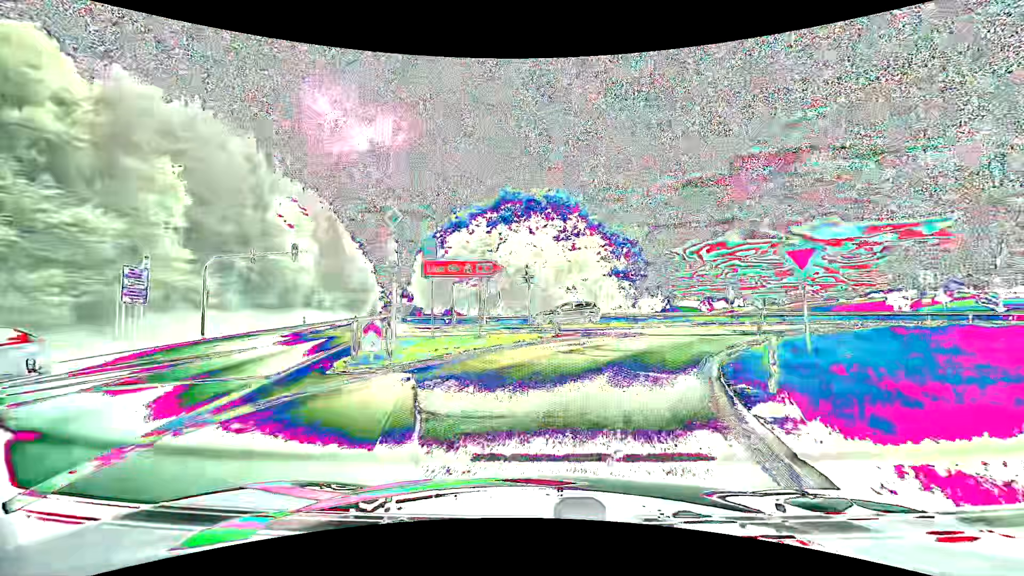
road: motorway_link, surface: asphalt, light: Day
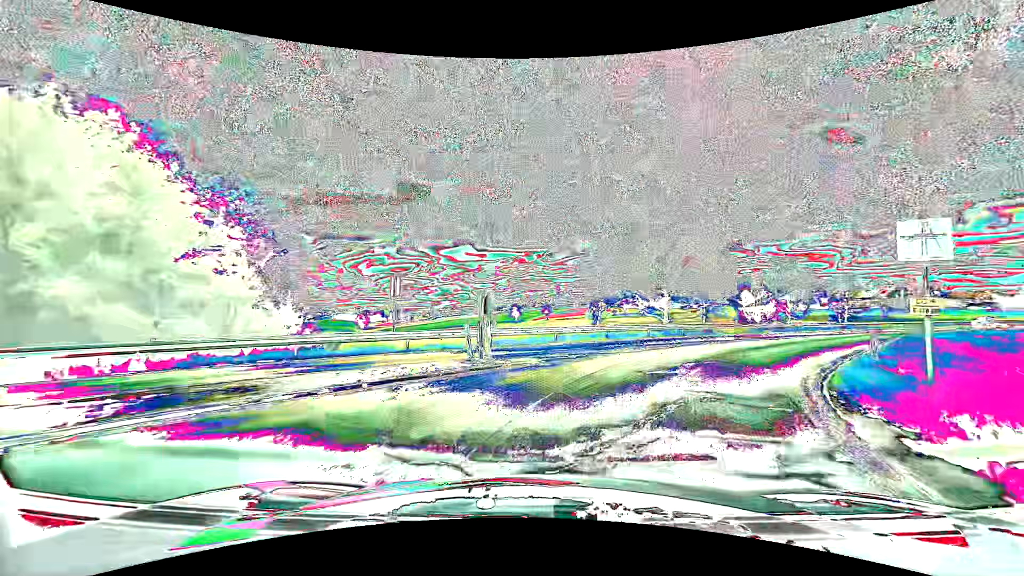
(+7.3, +24.0) m; +37°
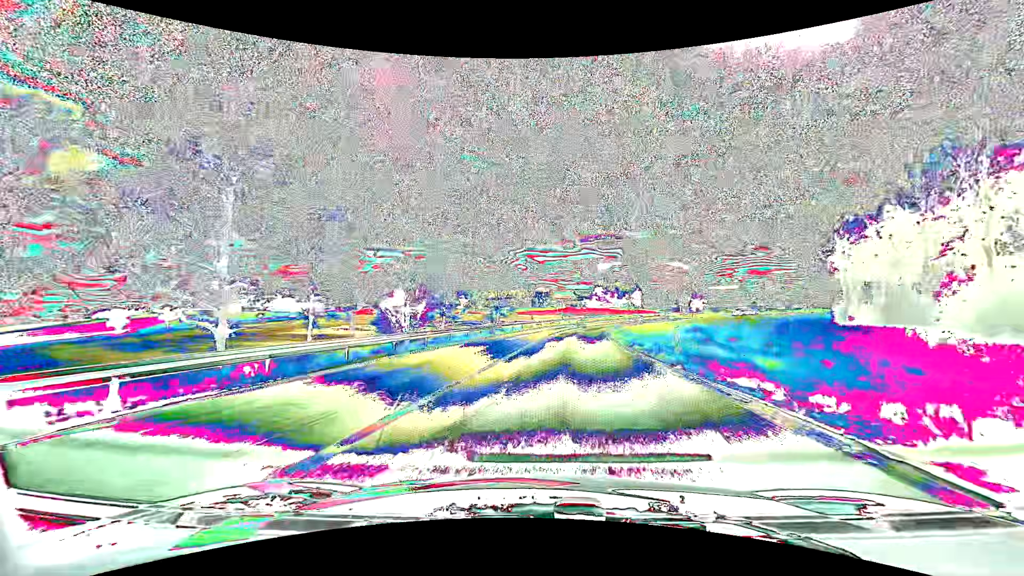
(+9.1, +22.7) m; +38°
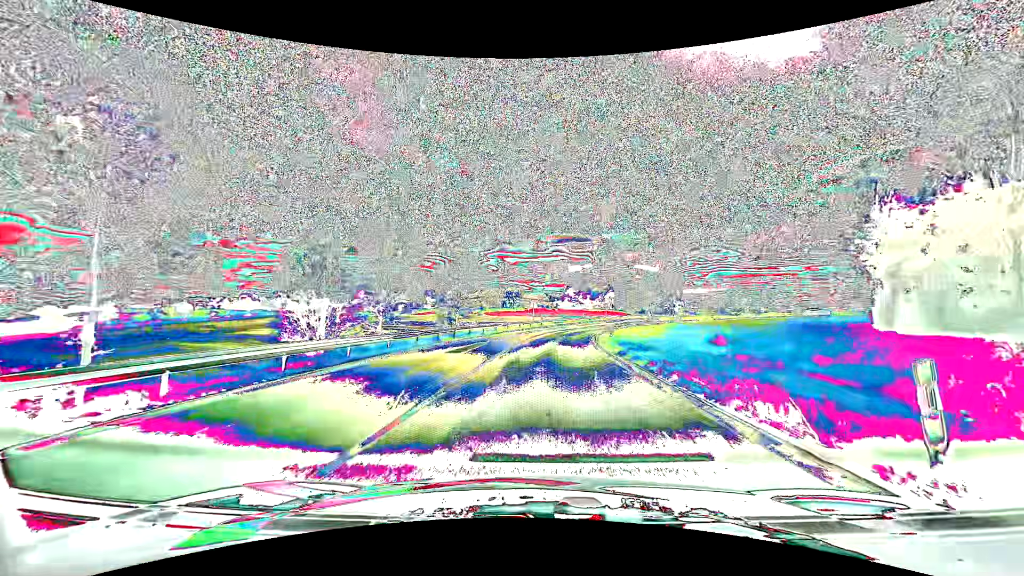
(+0.4, +10.9) m; +3°
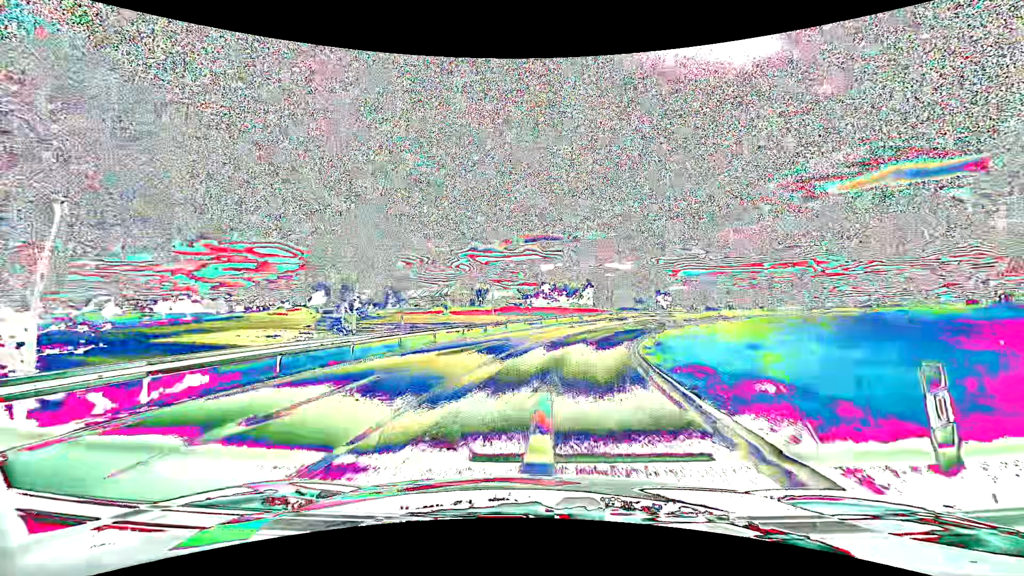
(+0.8, +24.4) m; +3°
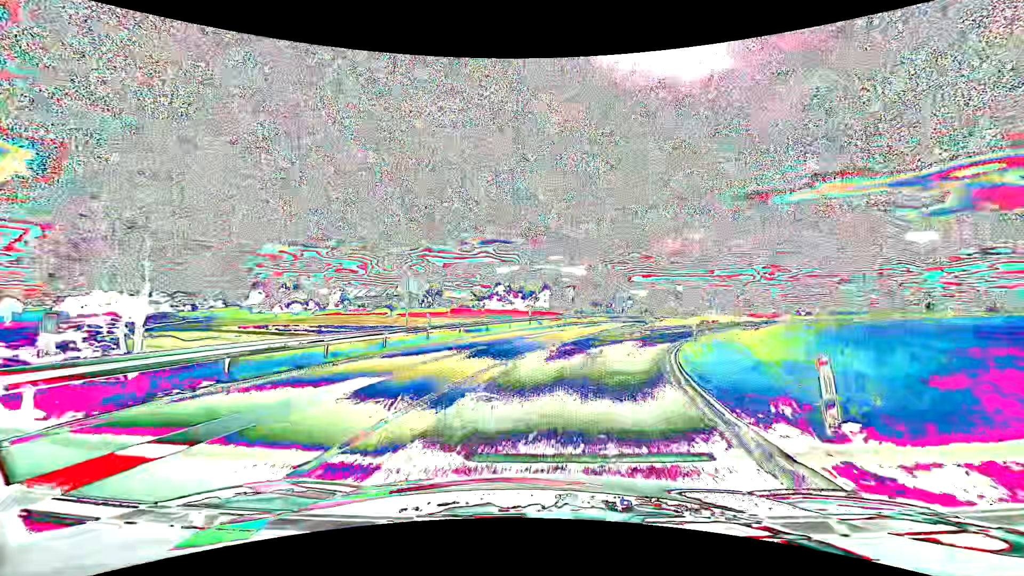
(+0.4, +13.4) m; +5°
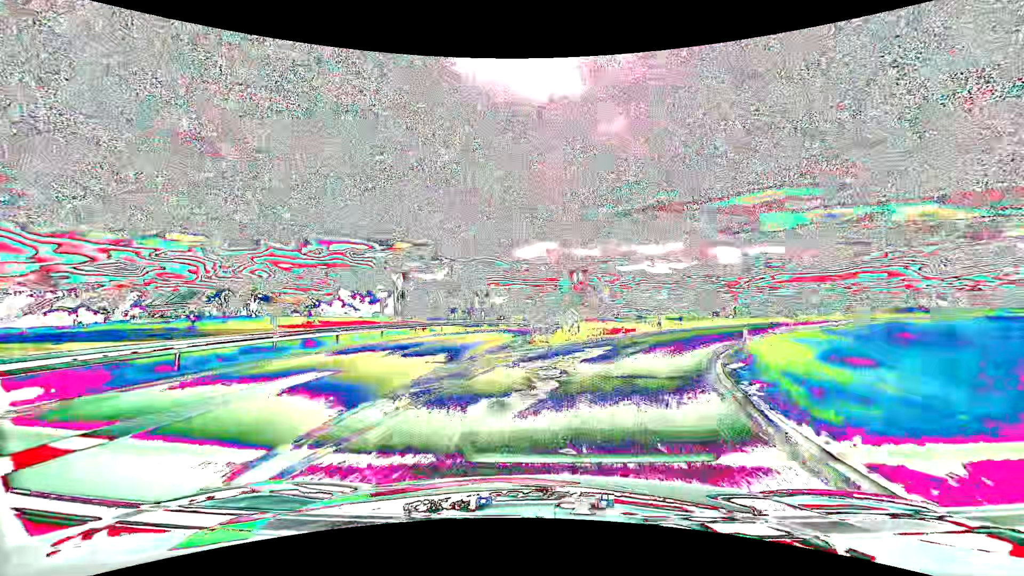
(+2.6, +20.9) m; +16°
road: motorway
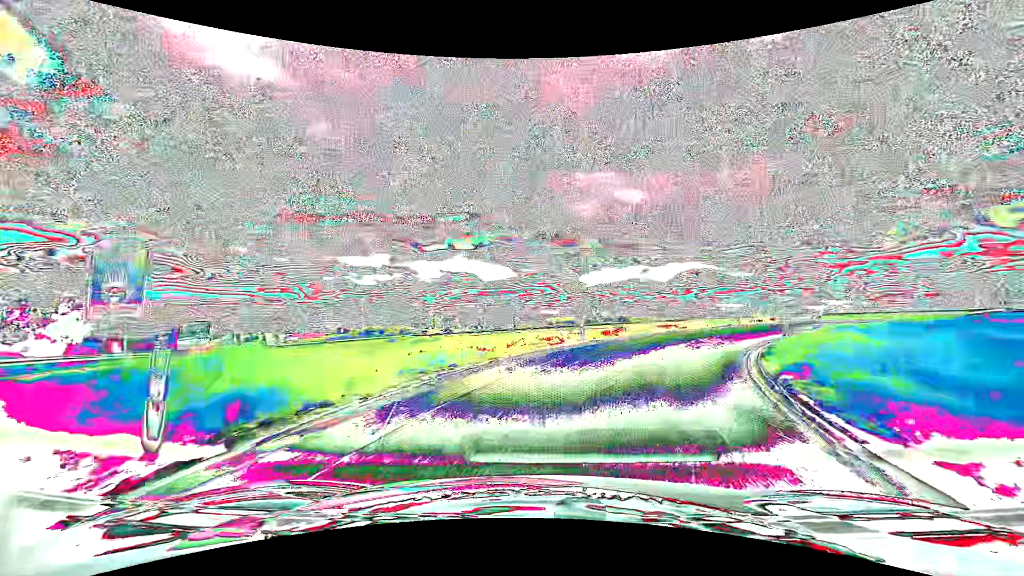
(+7.1, +26.0) m; +32°
